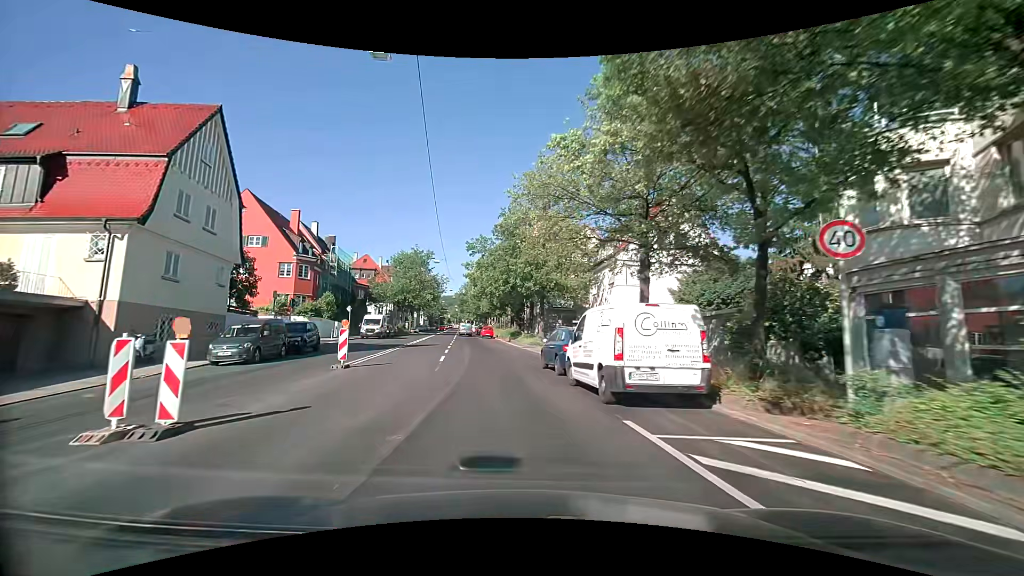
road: secondary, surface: asphalt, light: Day
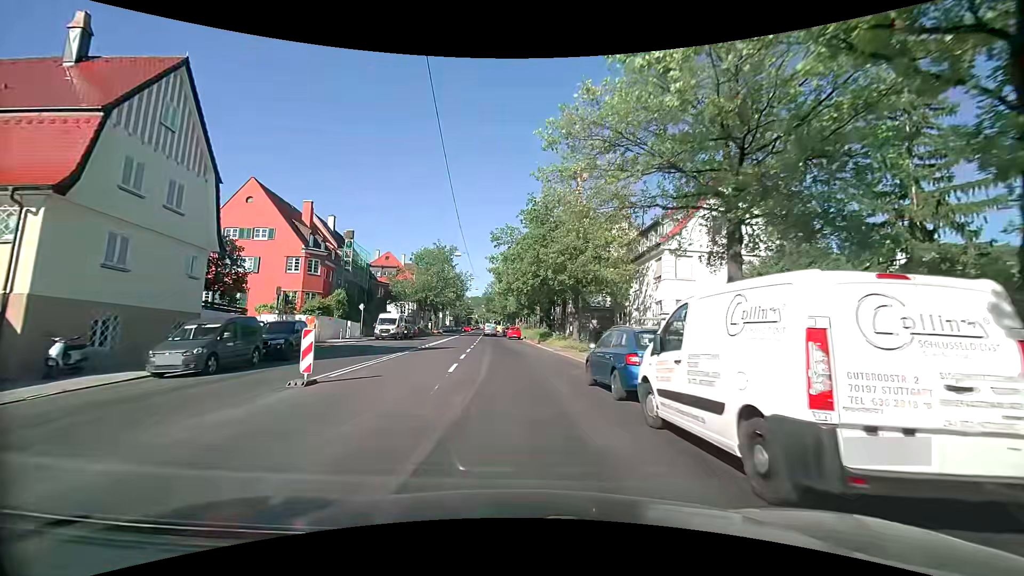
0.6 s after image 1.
(-0.2, +5.2) m; -3°
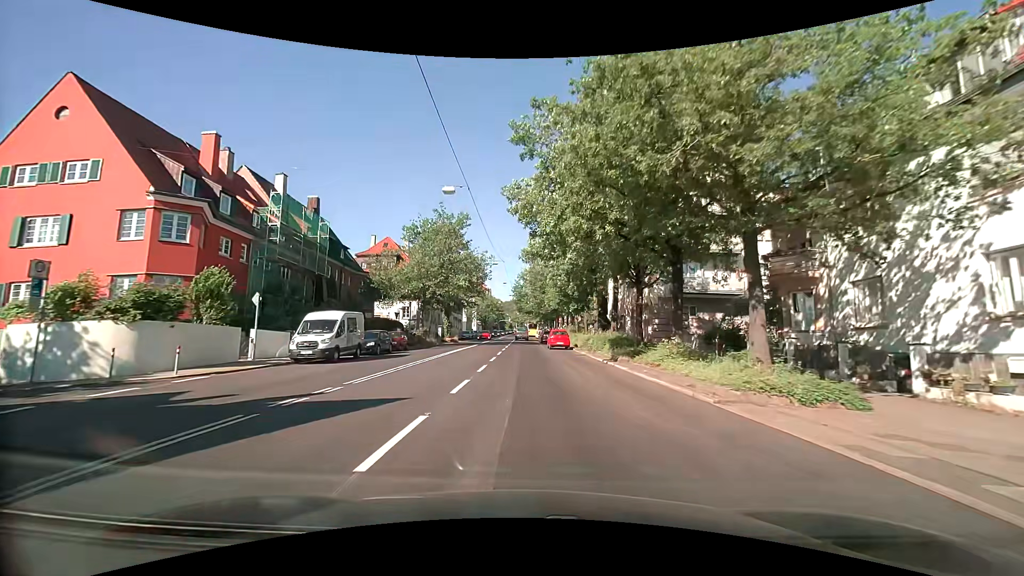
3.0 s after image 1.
(-1.2, +22.6) m; -4°
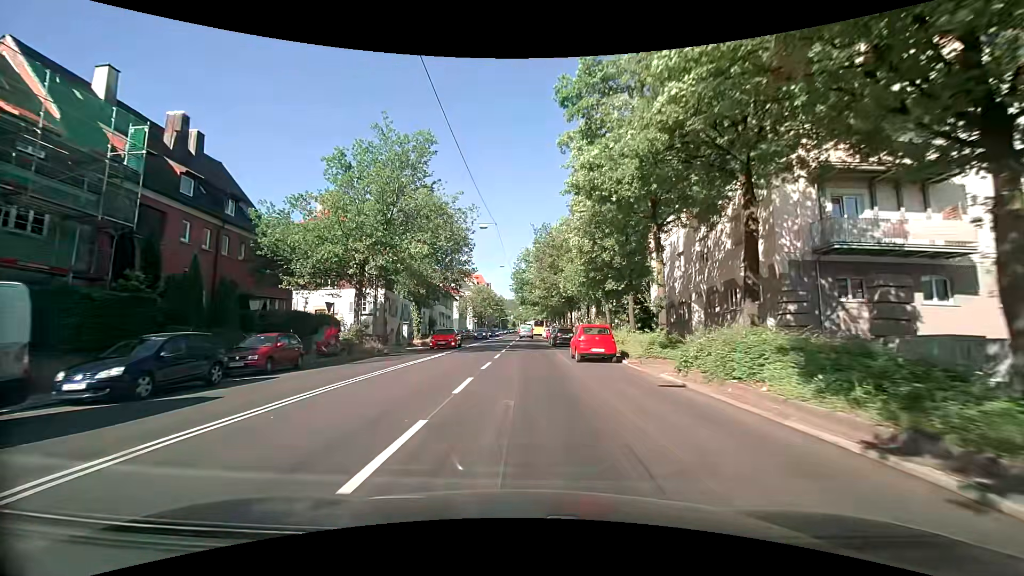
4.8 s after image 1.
(-0.2, +18.8) m; -1°
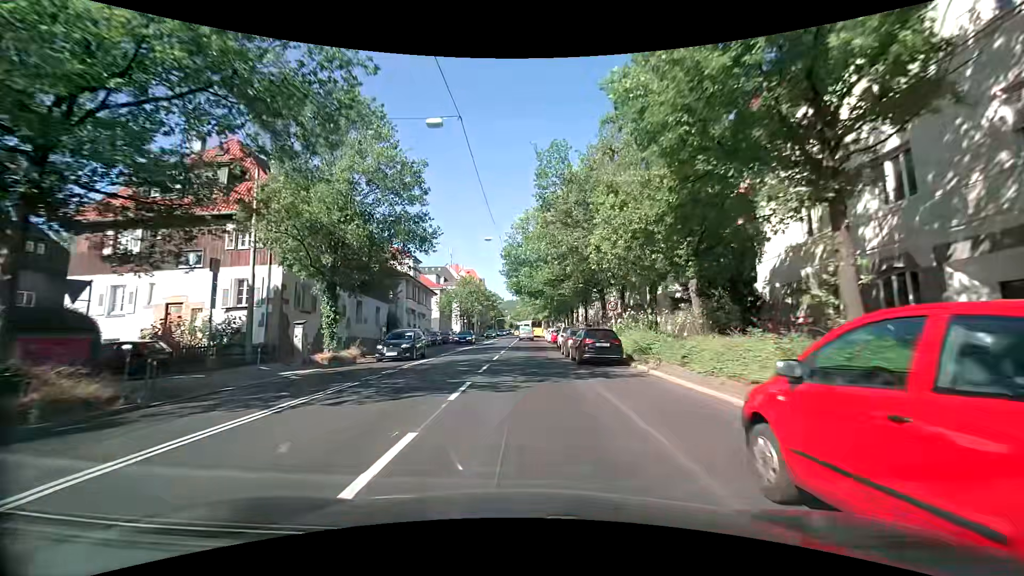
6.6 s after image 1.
(0.0, +18.8) m; 0°
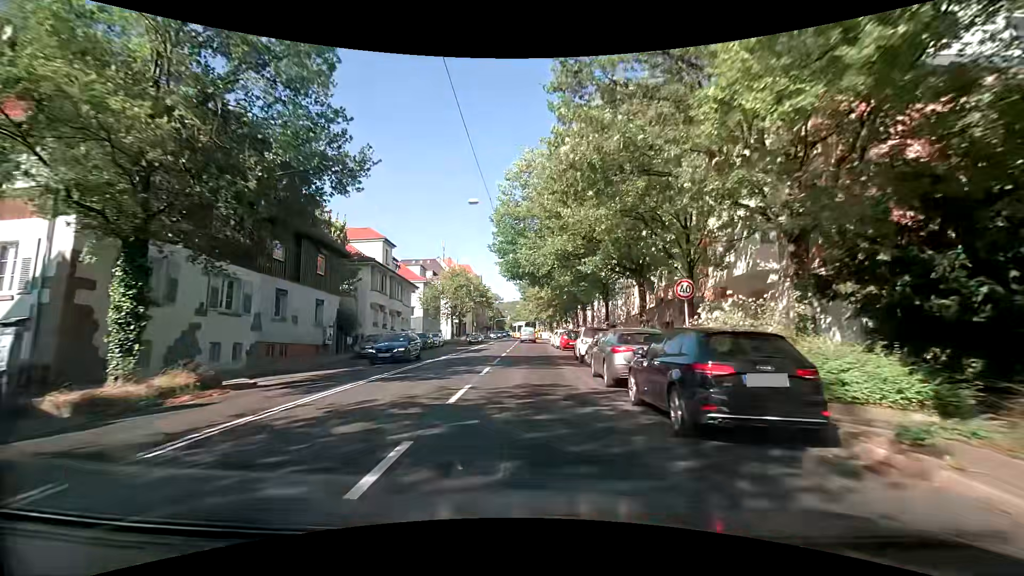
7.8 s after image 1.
(-0.1, +12.6) m; +1°
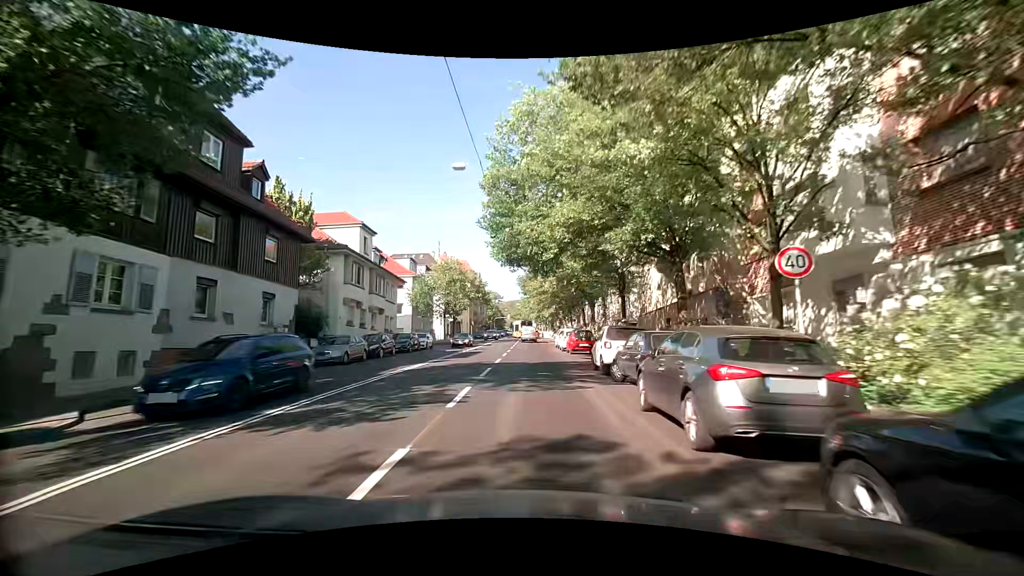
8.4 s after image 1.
(-0.1, +6.2) m; -1°
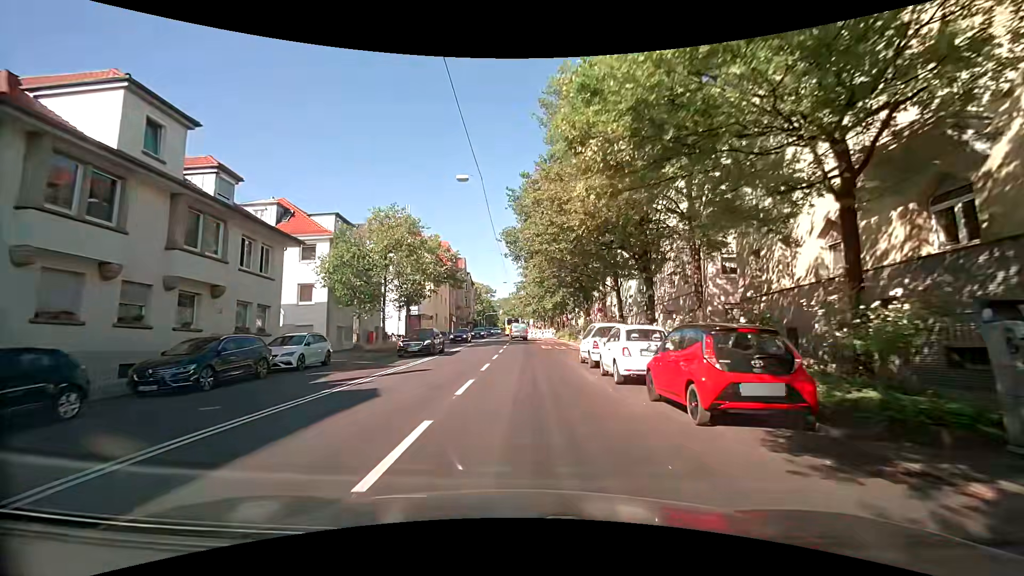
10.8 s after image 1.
(+0.1, +22.4) m; 0°
(0, +10) (0, +20) (0, +30) (0, +40) (0, +50) (-1, +60) (-1, +70) (-1, +80) (-1, +90) (-1, +100) m
